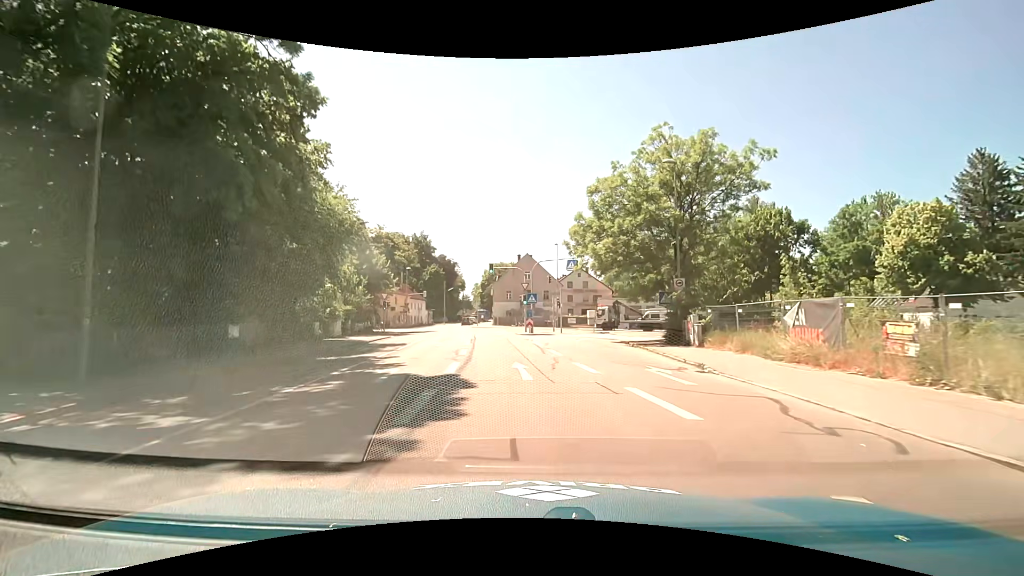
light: Day
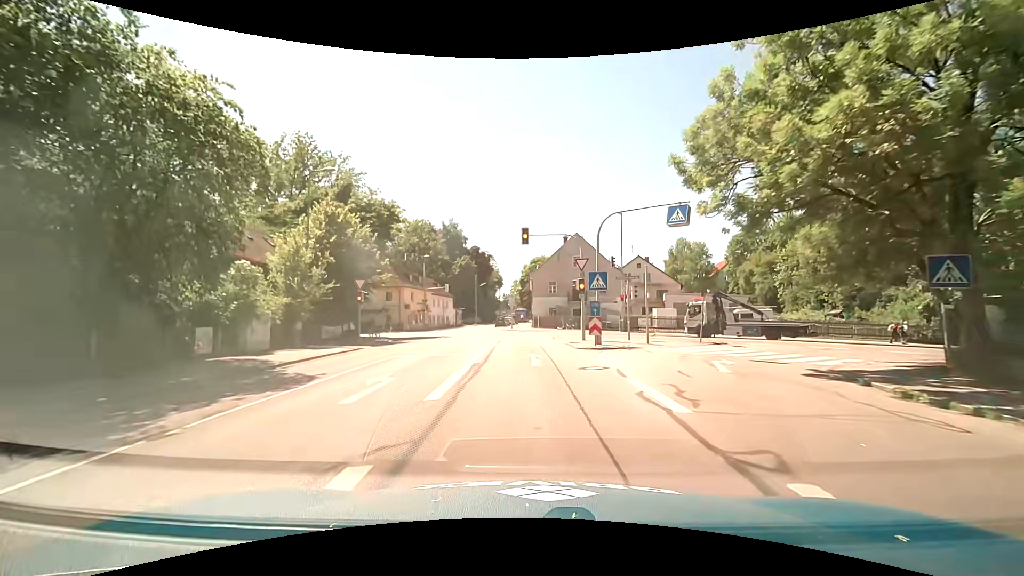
(-1.0, +17.6) m; -5°
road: tertiary_link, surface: asphalt
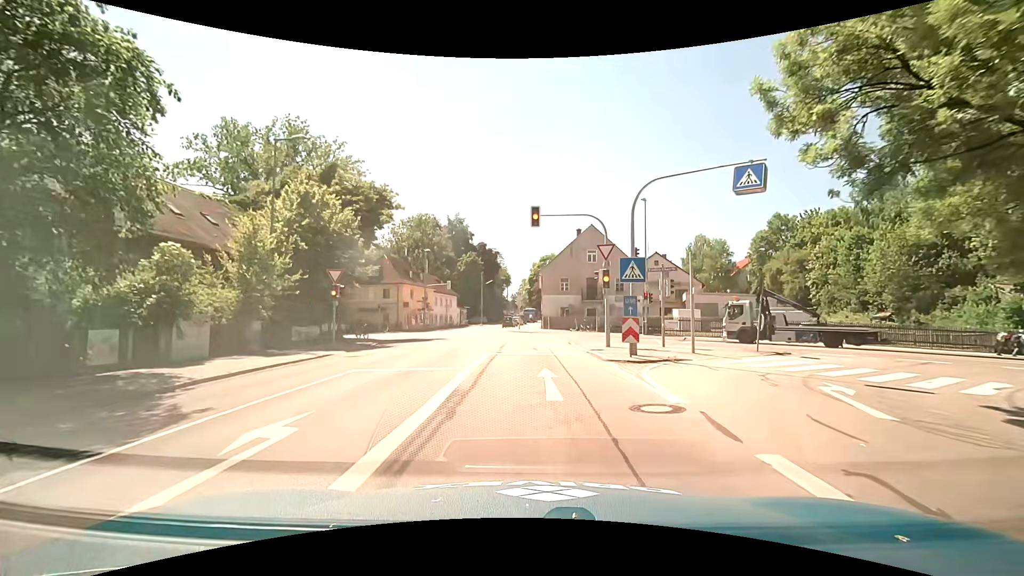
(-0.1, +5.3) m; -2°
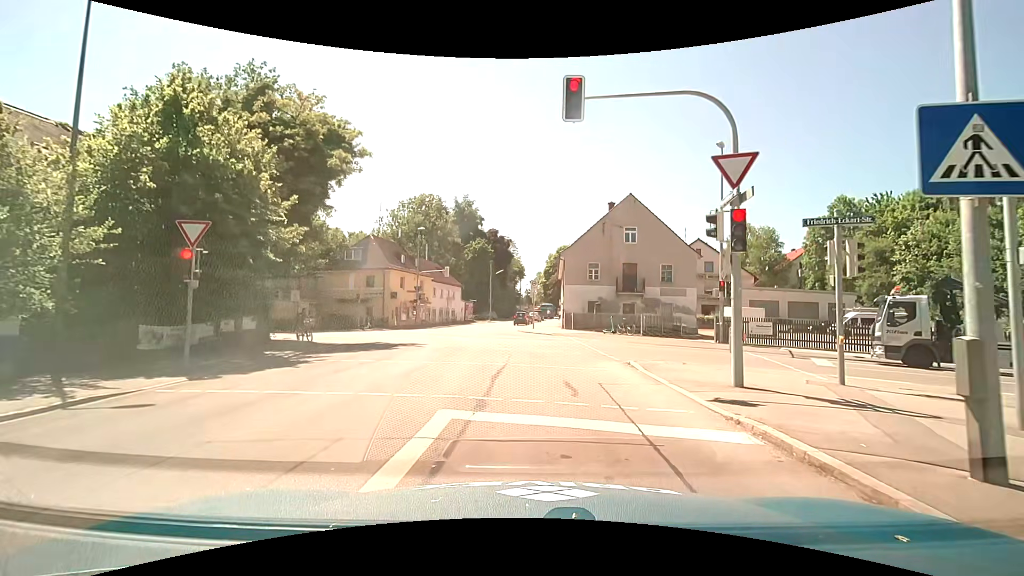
(-0.1, +11.4) m; -2°
